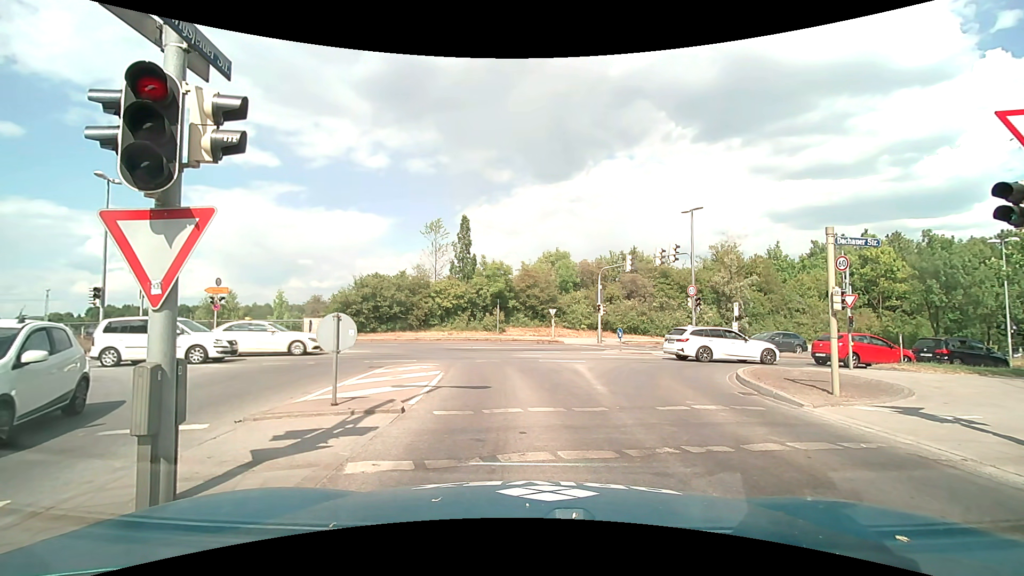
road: tertiary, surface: asphalt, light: Day
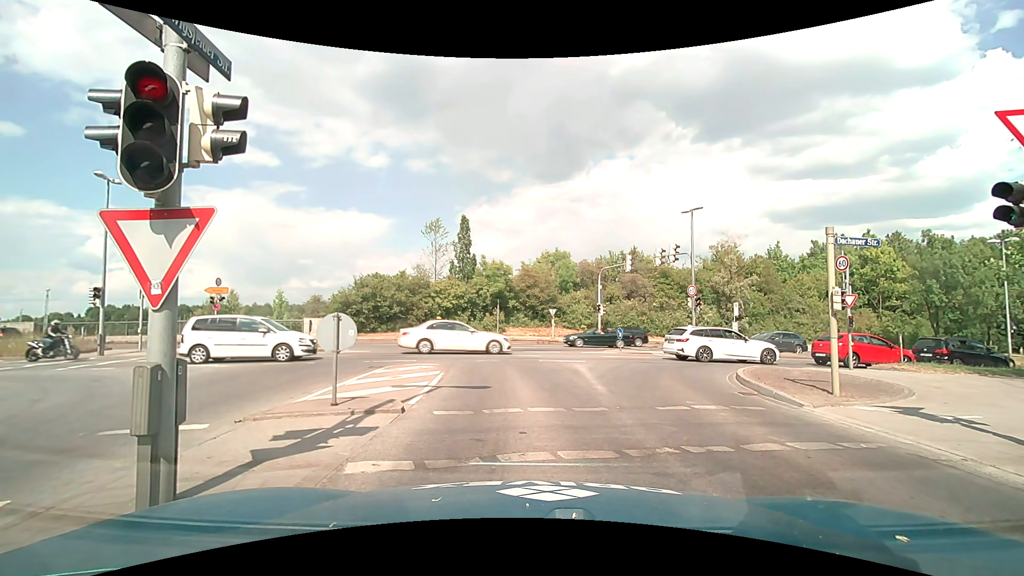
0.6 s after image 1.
(0.0, 0.0) m; 0°
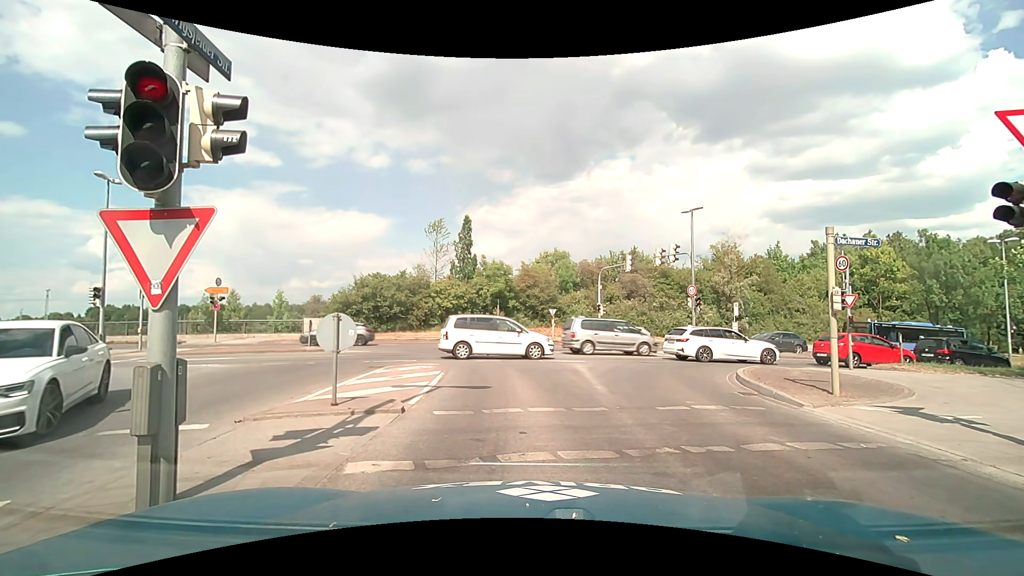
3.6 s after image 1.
(0.0, 0.0) m; 0°
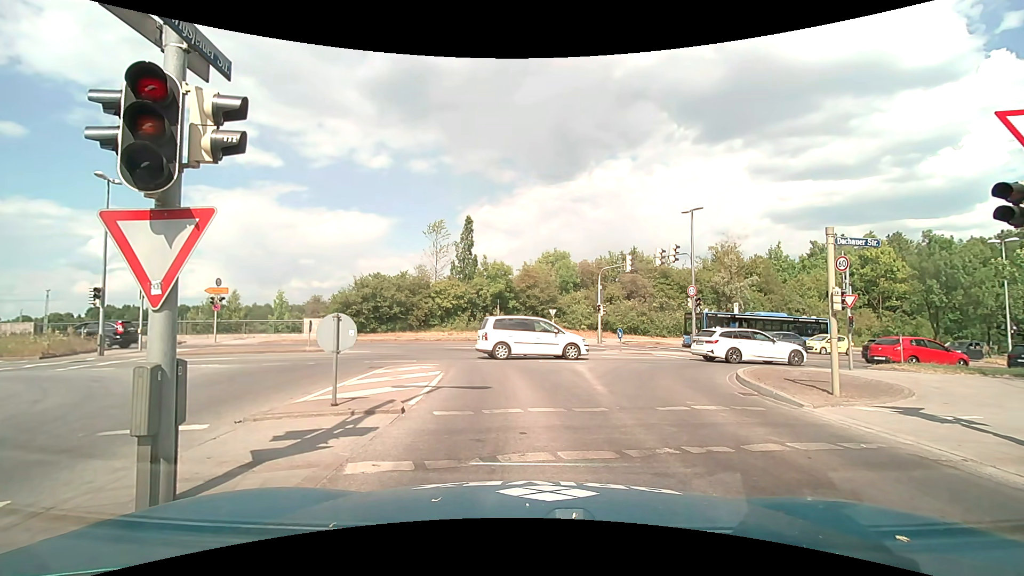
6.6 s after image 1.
(0.0, 0.0) m; 0°
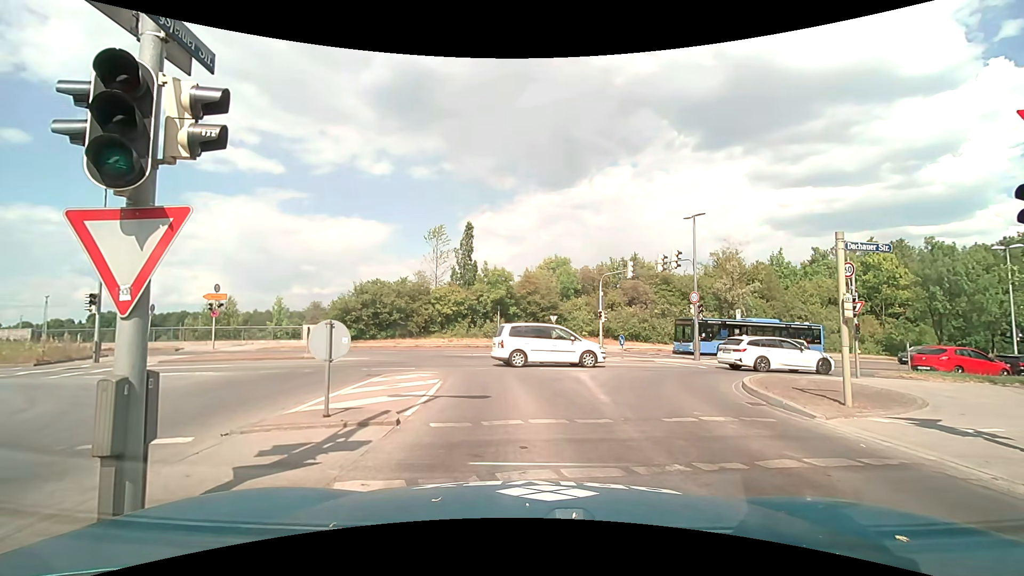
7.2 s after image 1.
(0.0, +0.4) m; 0°
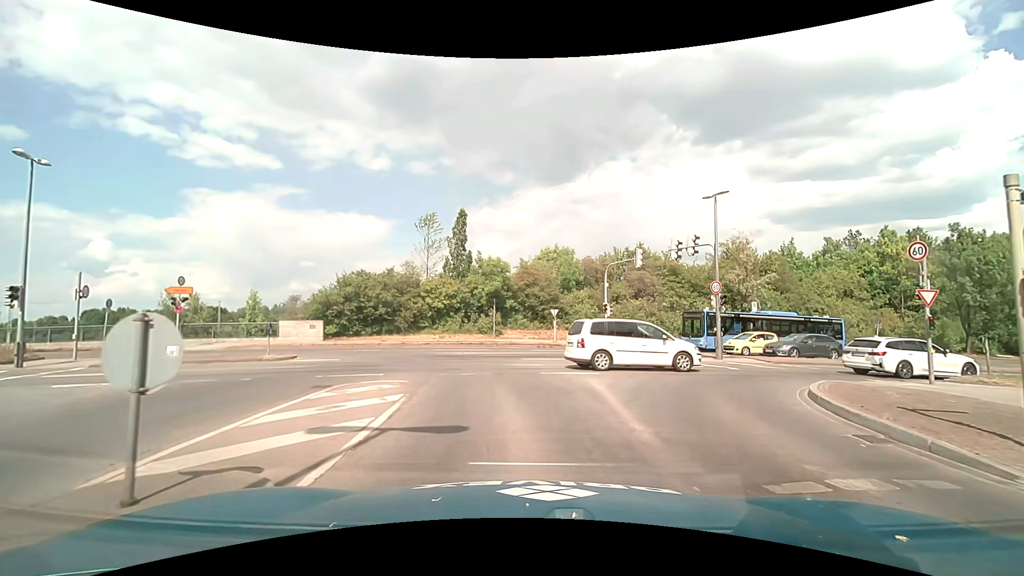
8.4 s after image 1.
(0.0, +3.8) m; +1°
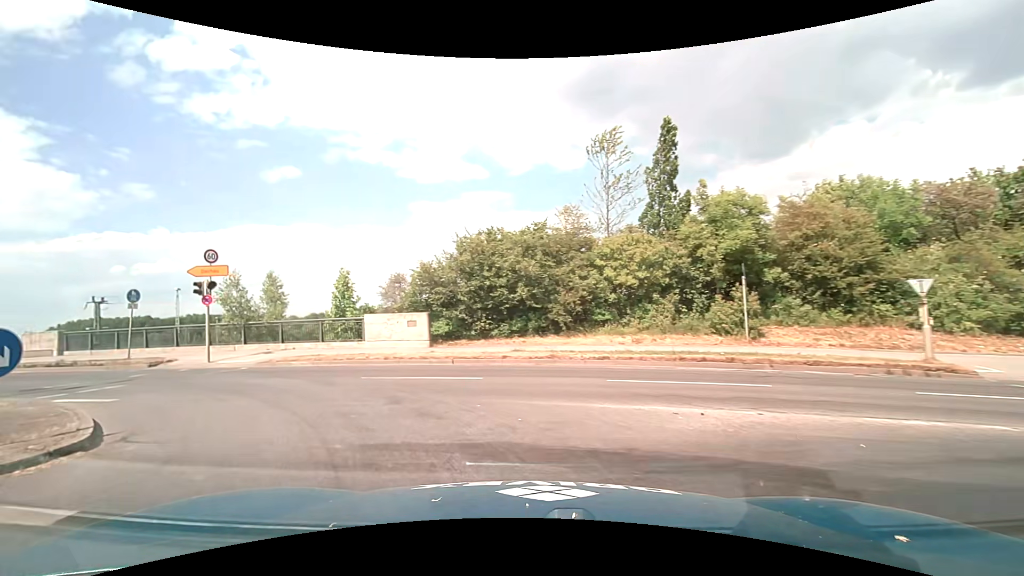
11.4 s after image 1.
(-2.1, +17.9) m; -23°
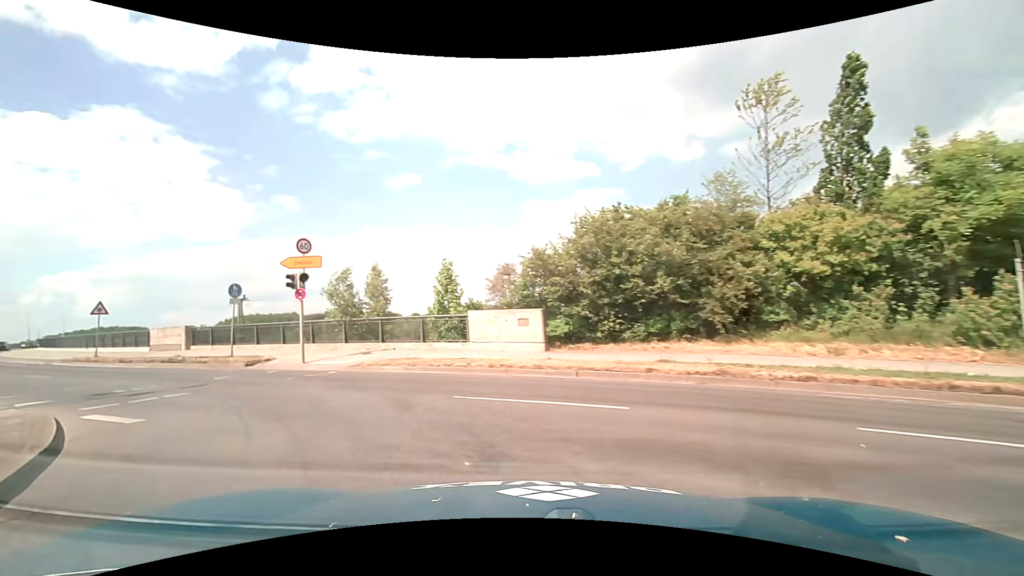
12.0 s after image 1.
(-0.4, +4.0) m; -13°
(-3, +9) (-10, +16) (-18, +22) (-27, +27) (-35, +33) (-43, +38) (-51, +45) (-59, +51) (-66, +58) (-73, +65) m
